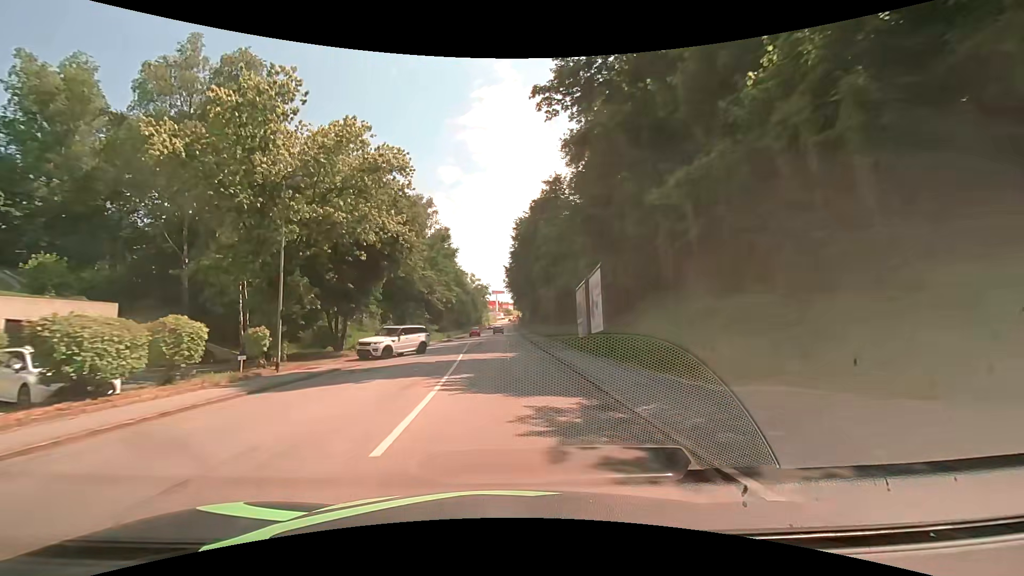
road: tertiary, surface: asphalt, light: Day
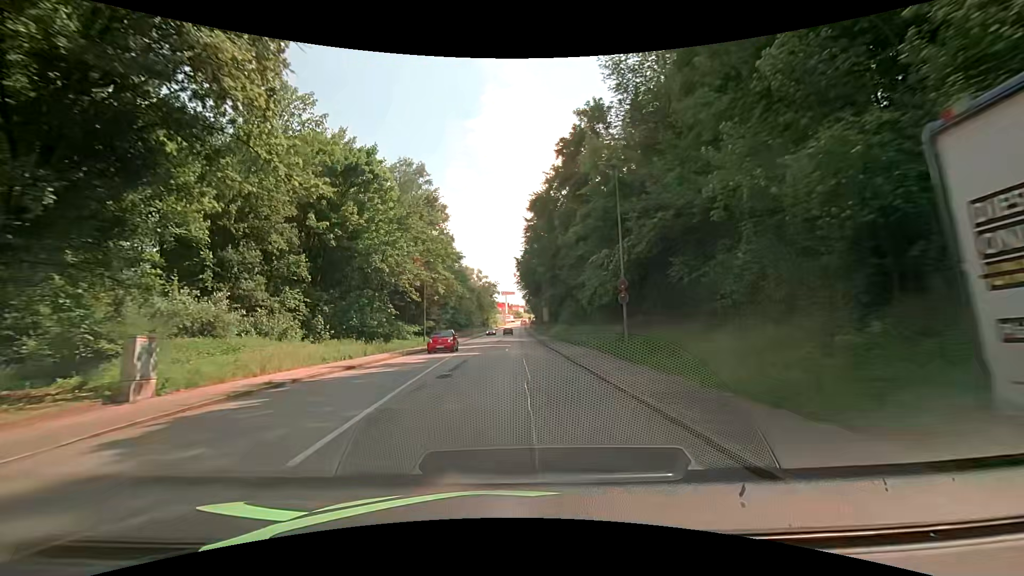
(-0.2, +23.3) m; -1°
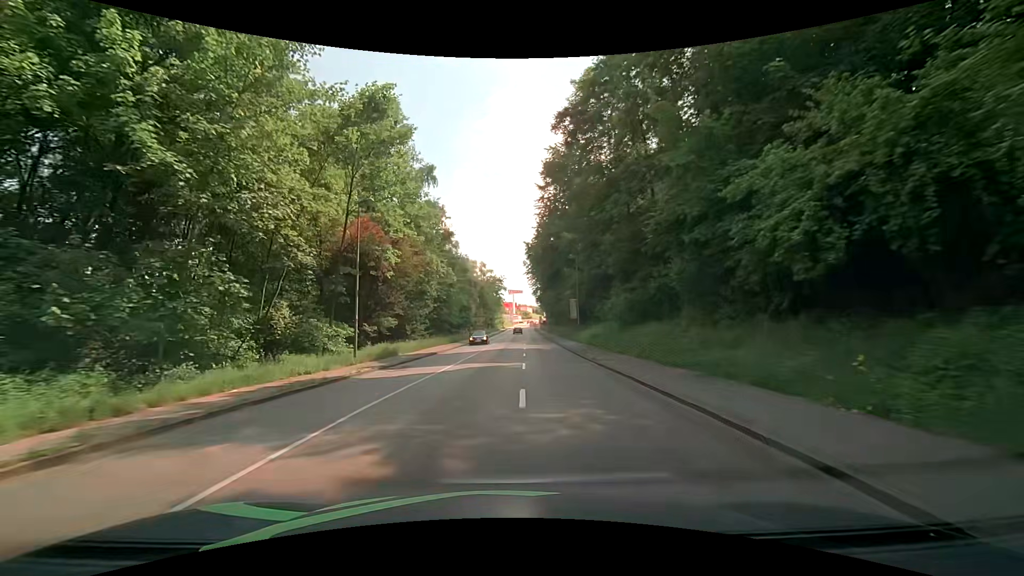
(-0.3, +23.2) m; -1°
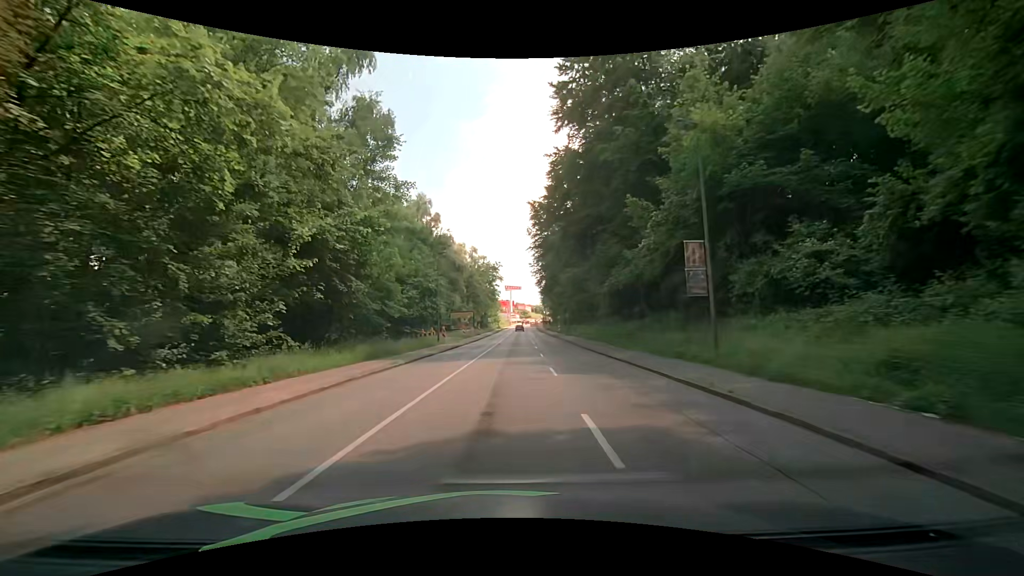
(0.0, +31.0) m; 0°
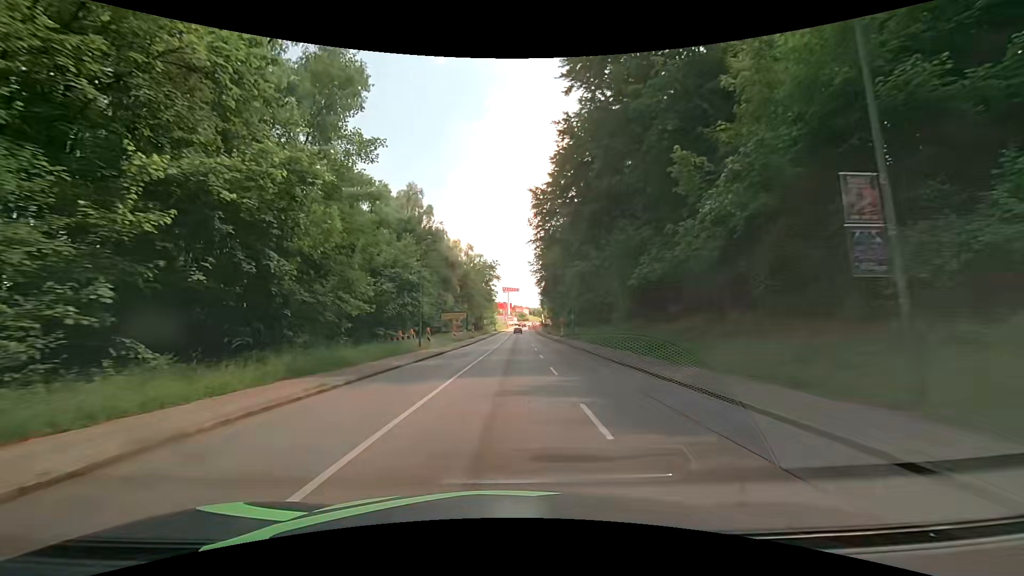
(+0.1, +7.7) m; 0°
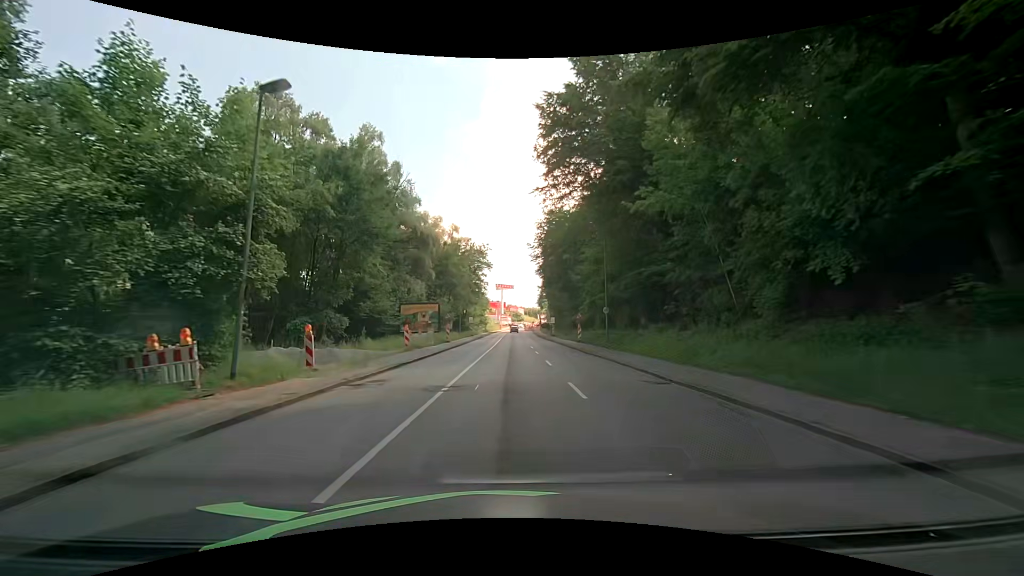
(+0.3, +23.2) m; +2°
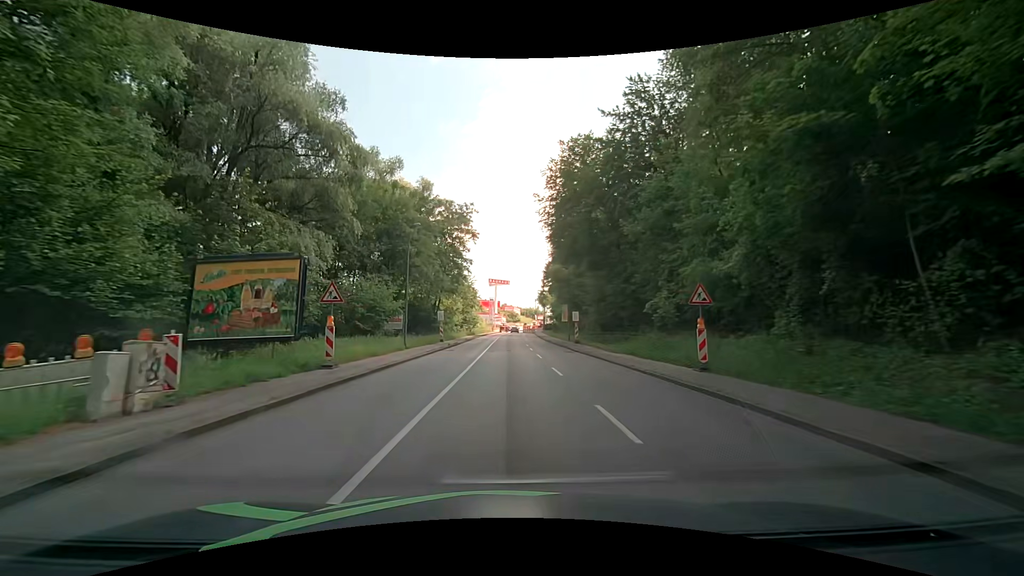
(-0.4, +31.0) m; 0°
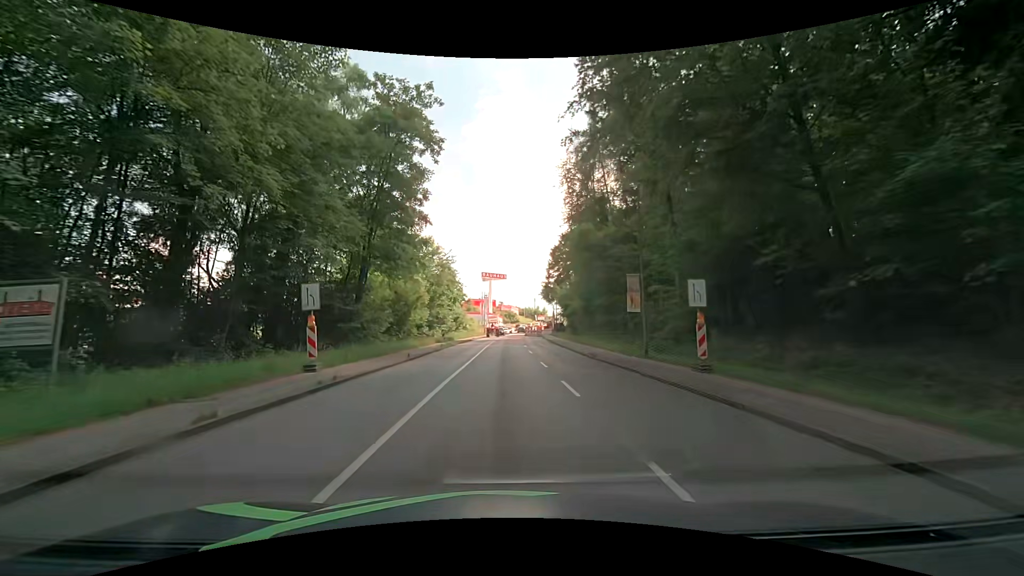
(0.0, +31.0) m; +1°
(0, +10) (0, +20) (0, +30) (0, +40) (0, +50) (0, +60) (0, +70) (0, +80) (0, +90) (+1, +100) m
